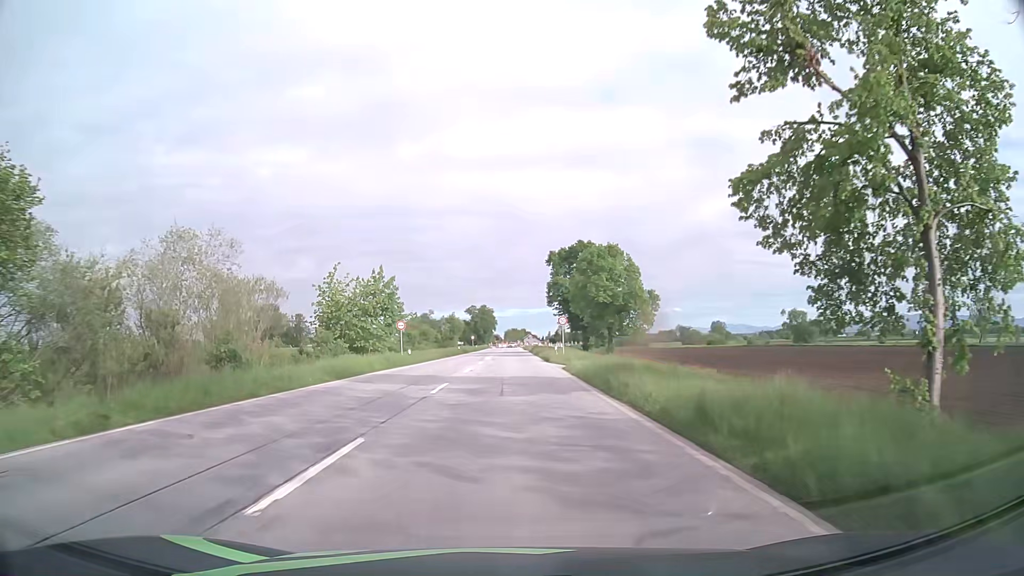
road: primary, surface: asphalt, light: Day
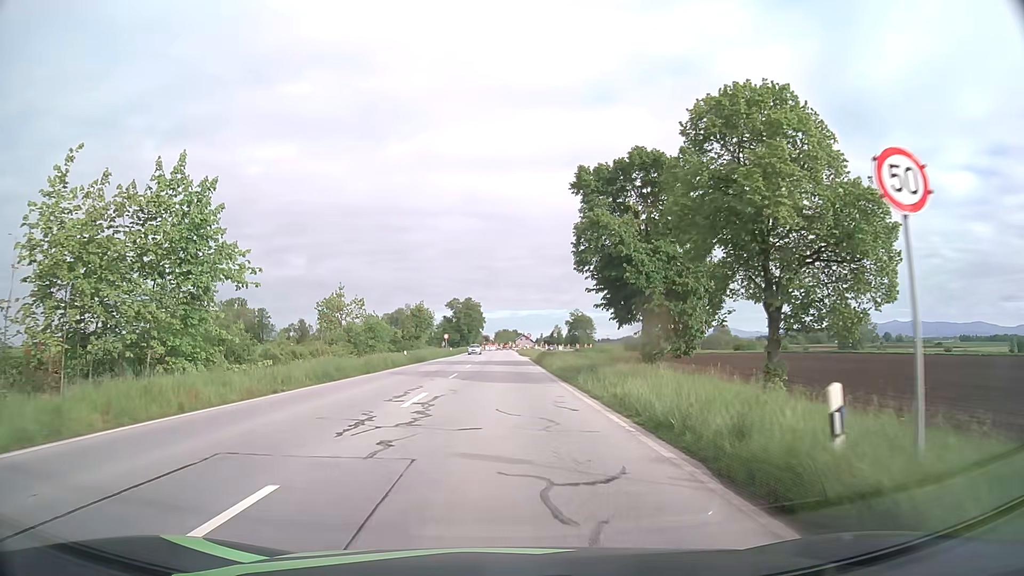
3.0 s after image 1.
(+0.3, +39.7) m; +1°
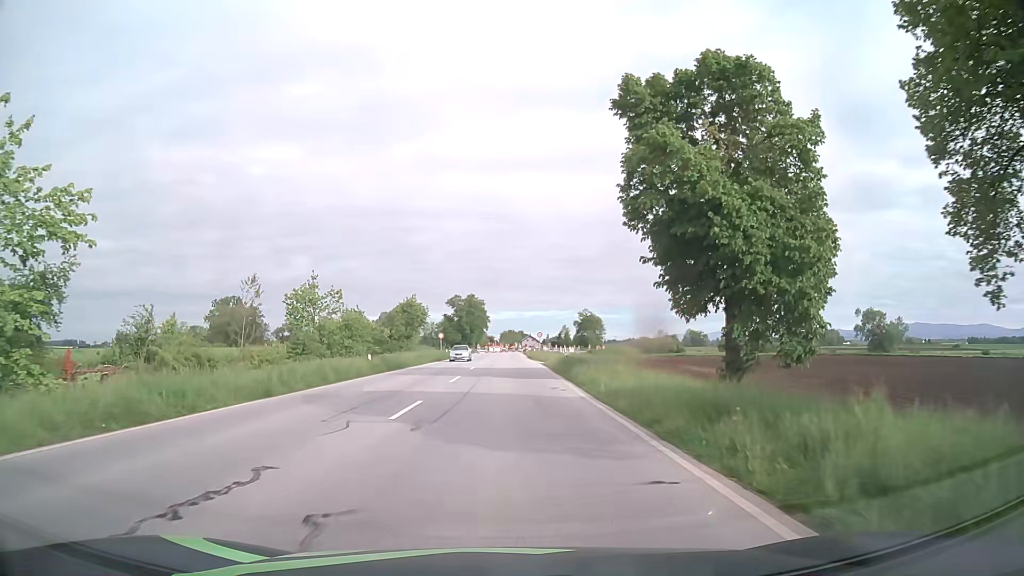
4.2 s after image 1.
(-0.1, +14.6) m; -1°
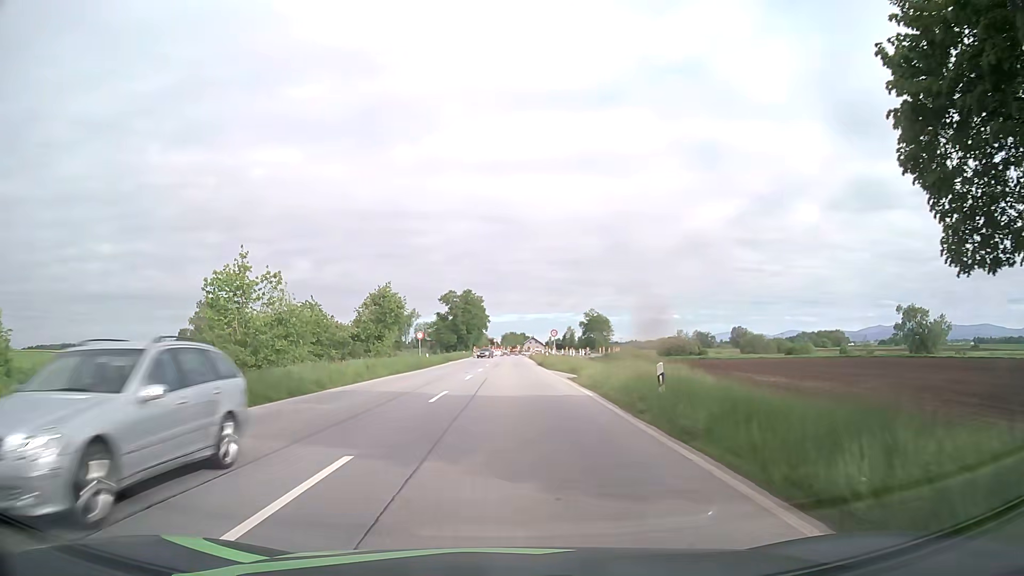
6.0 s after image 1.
(0.0, +20.3) m; 0°
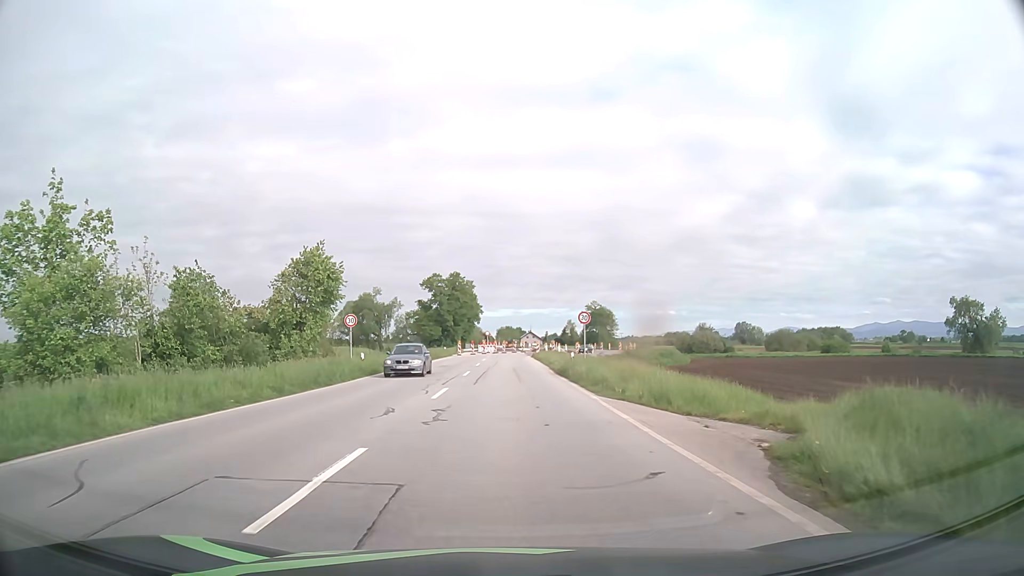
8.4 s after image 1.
(0.0, +24.0) m; 0°
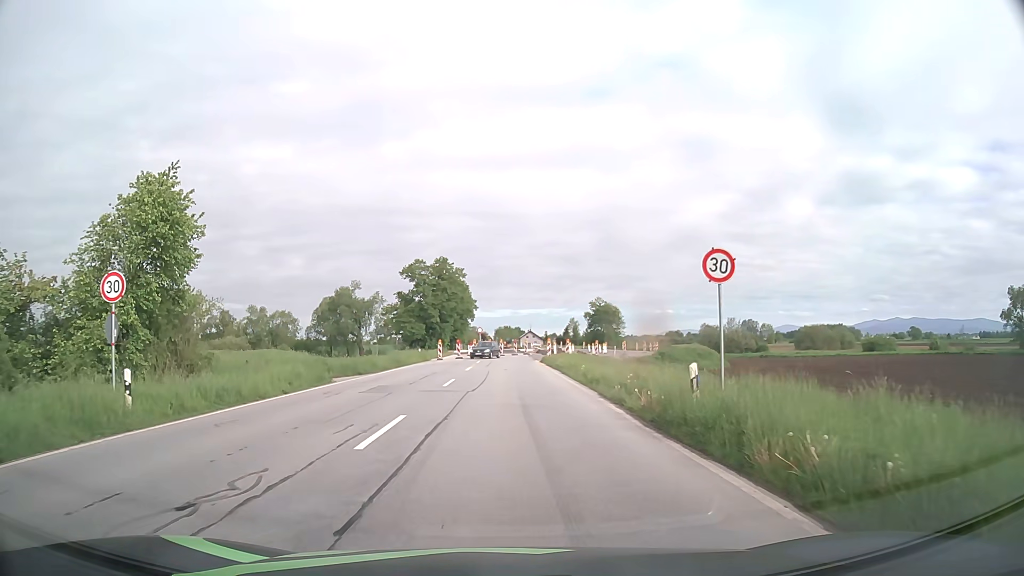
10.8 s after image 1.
(+0.1, +20.8) m; 0°
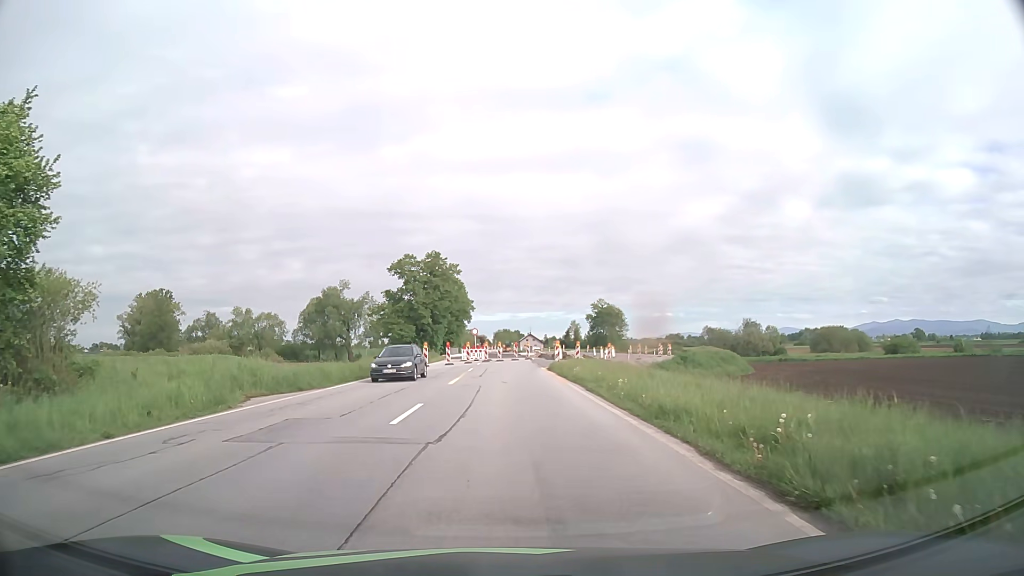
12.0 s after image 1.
(0.0, +9.3) m; 0°
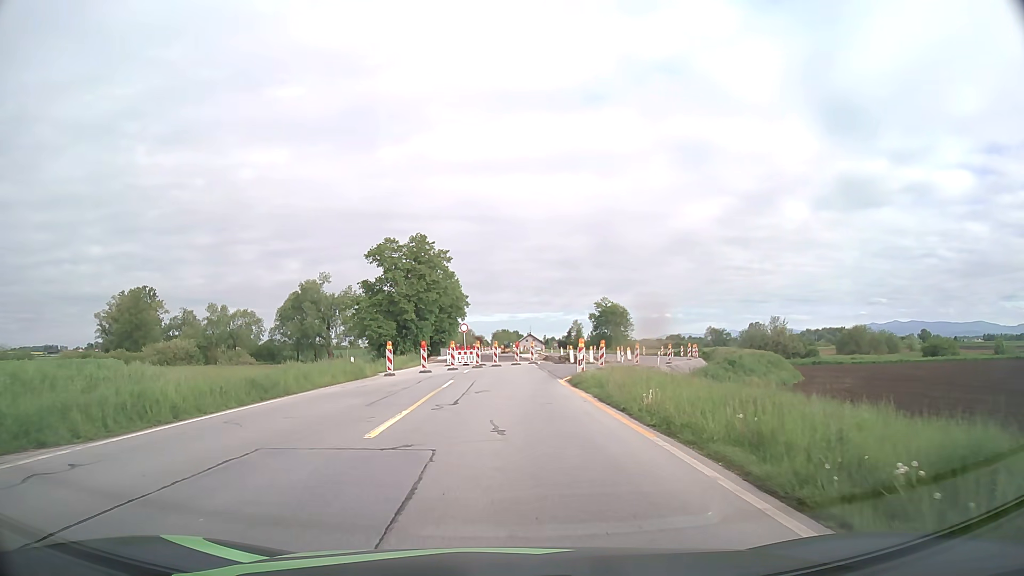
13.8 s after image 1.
(0.0, +13.9) m; 0°
(0, +10) (0, +20) (+1, +30) (+3, +40) (+7, +49) (+11, +58) (+15, +67) (+18, +77) (+21, +86) (+22, +96) m
